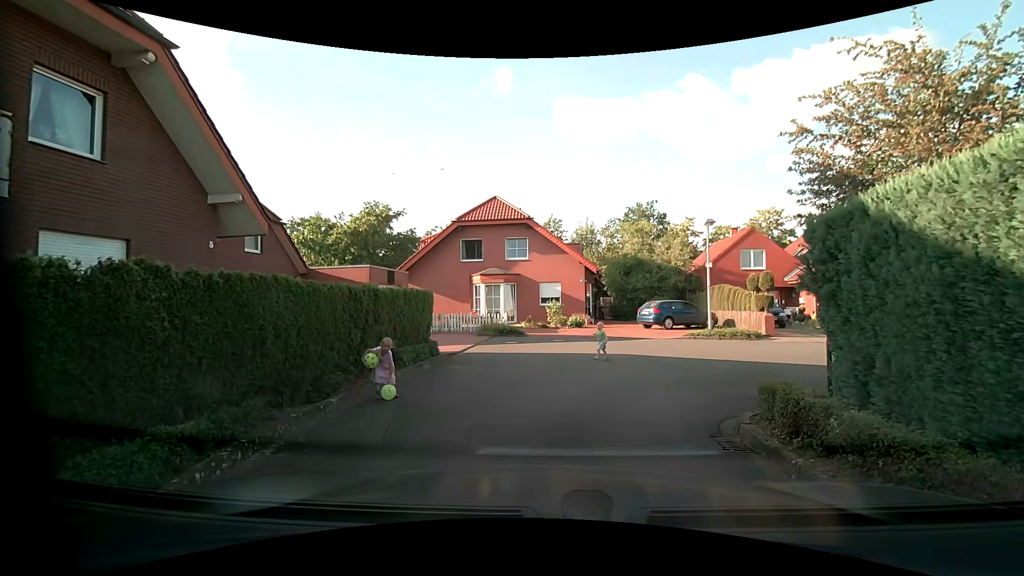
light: Day
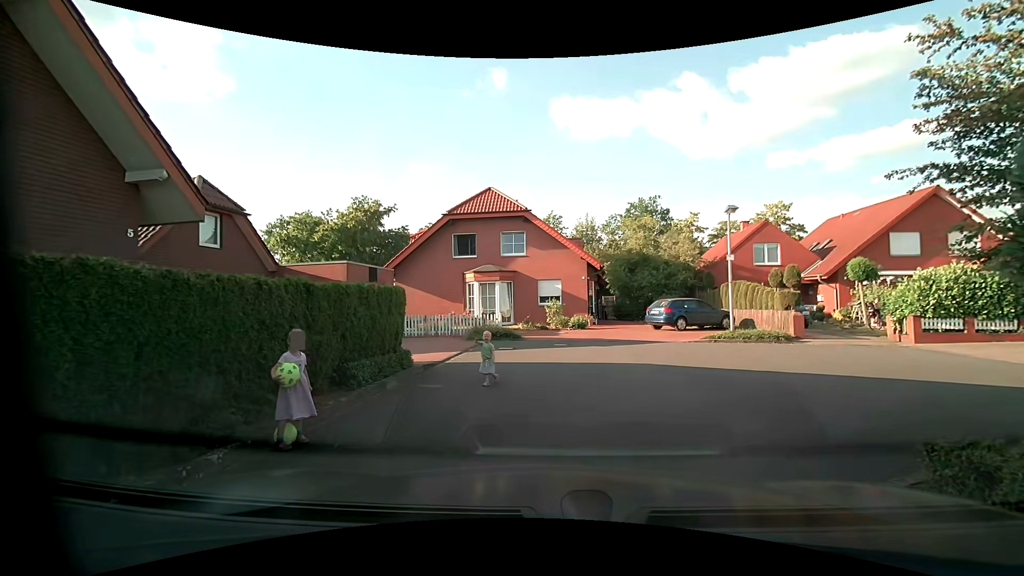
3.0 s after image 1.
(0.0, +2.5) m; 0°
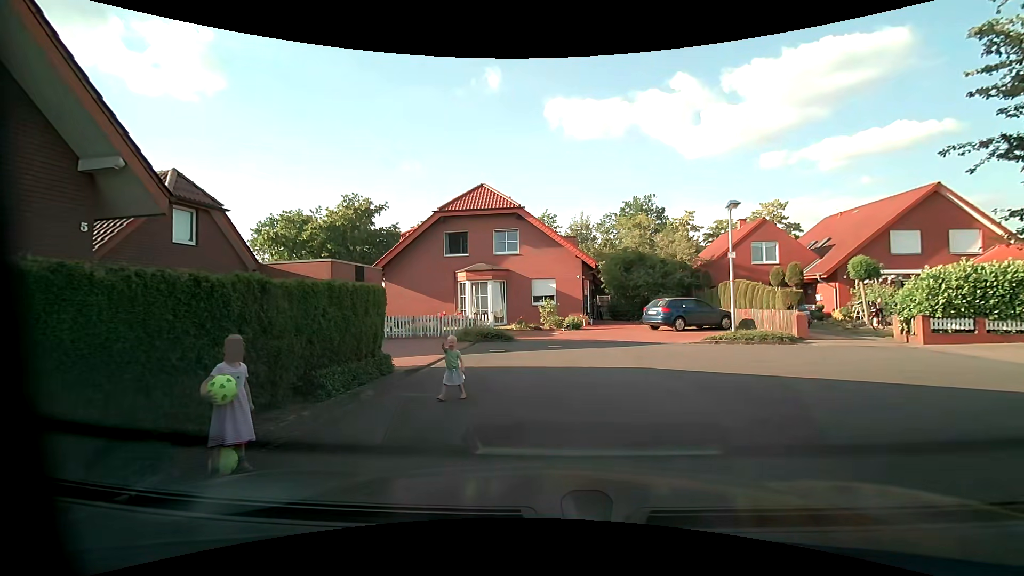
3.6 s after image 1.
(0.0, +0.8) m; 0°
